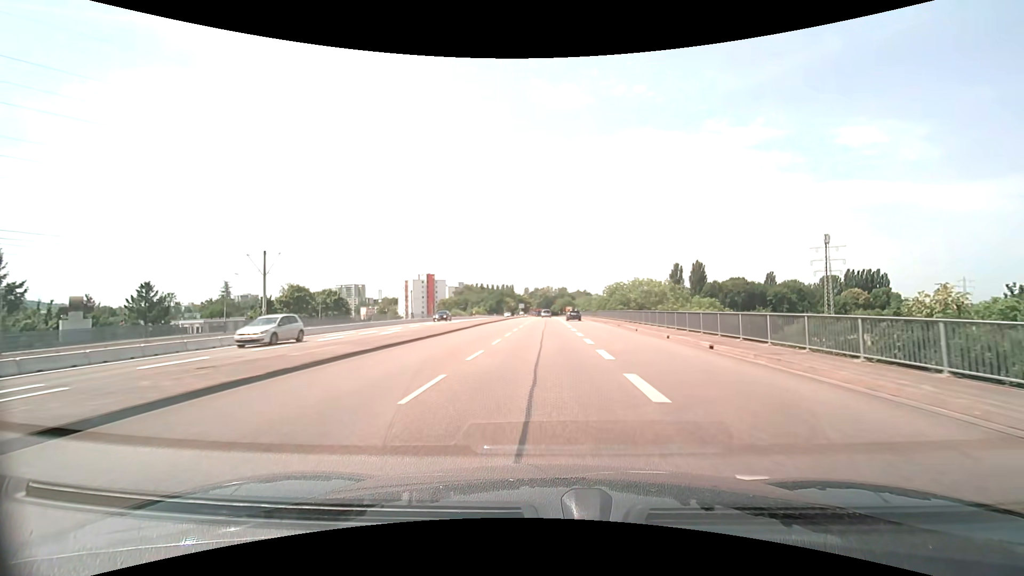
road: secondary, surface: asphalt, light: Day
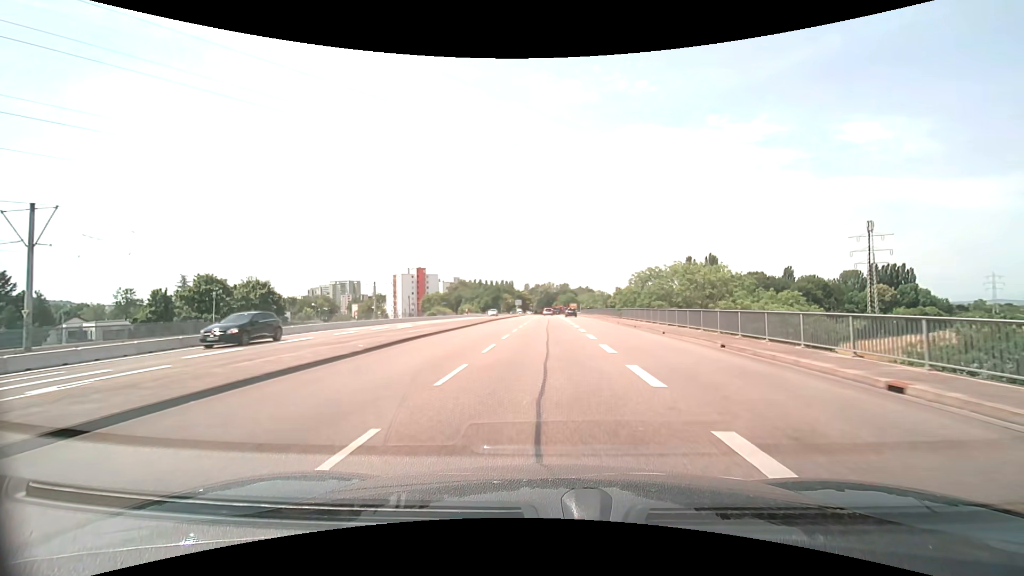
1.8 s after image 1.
(0.0, +22.3) m; 0°
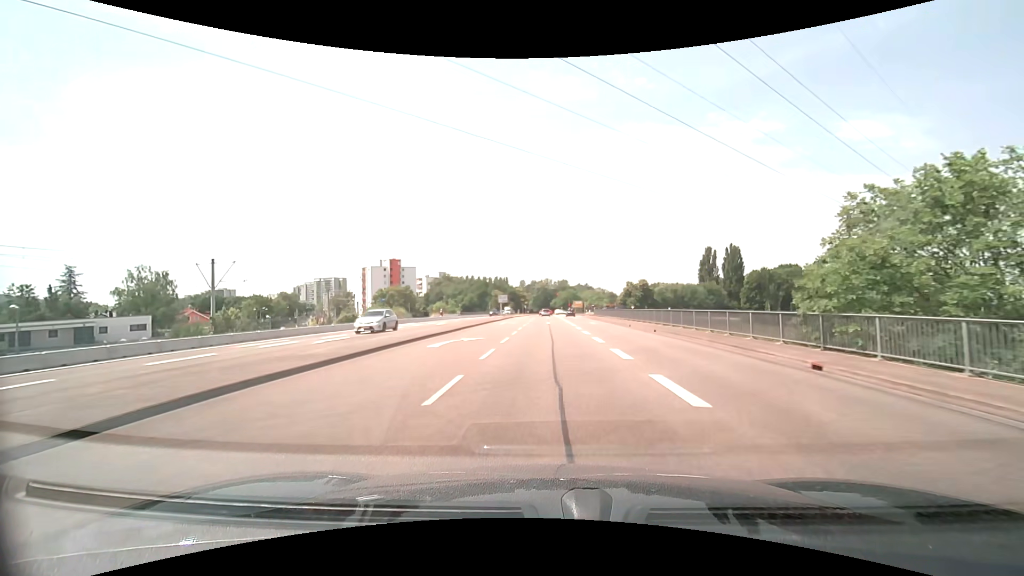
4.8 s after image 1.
(+0.1, +37.6) m; 0°
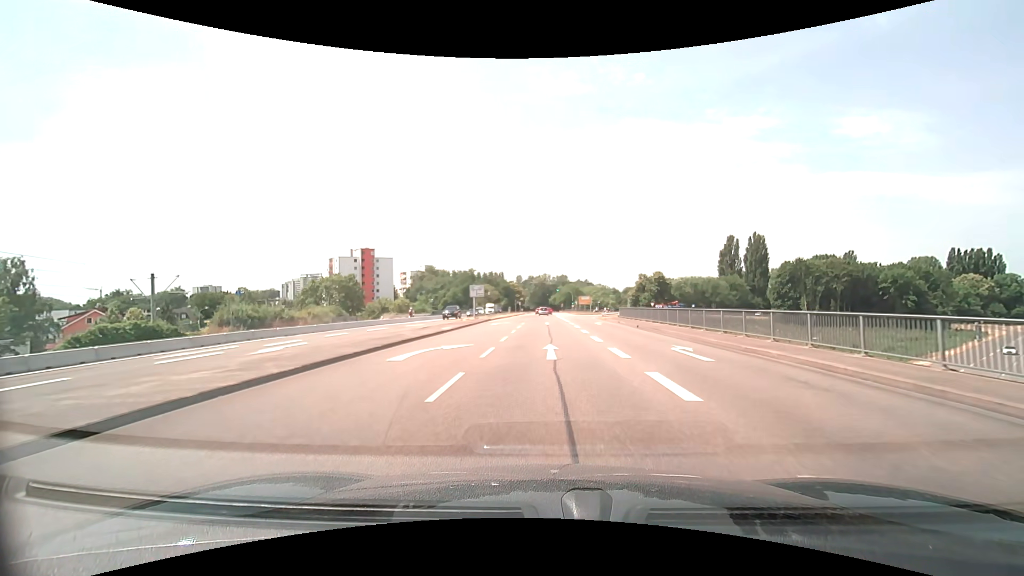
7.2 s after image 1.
(+0.1, +29.3) m; 0°
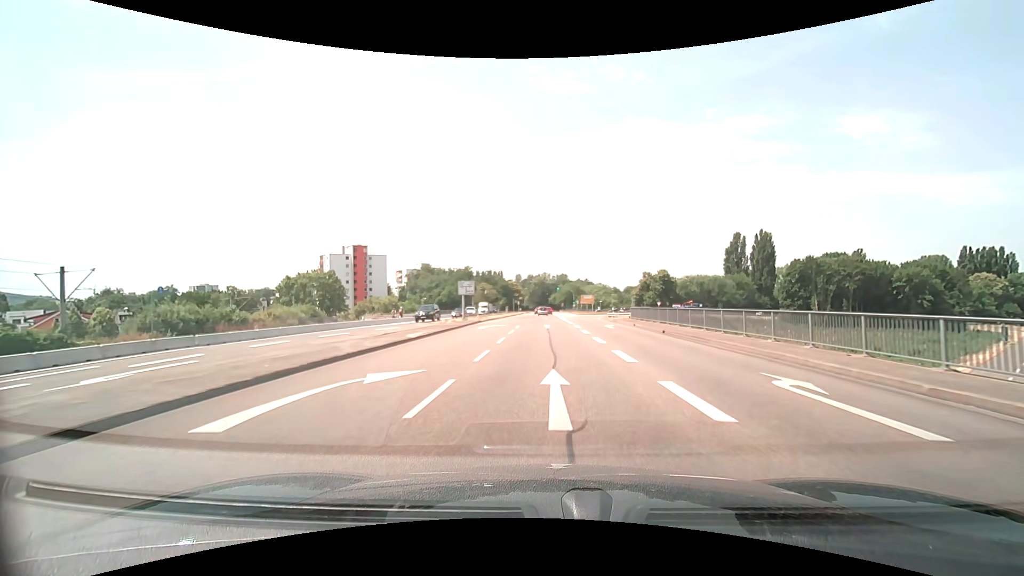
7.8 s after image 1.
(0.0, +7.0) m; 0°
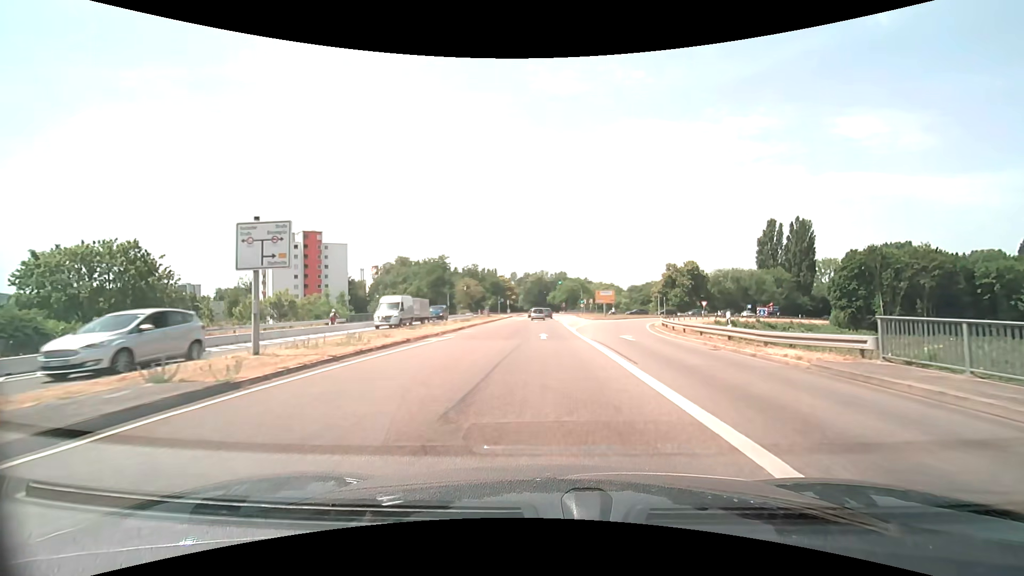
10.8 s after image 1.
(+0.1, +32.7) m; 0°
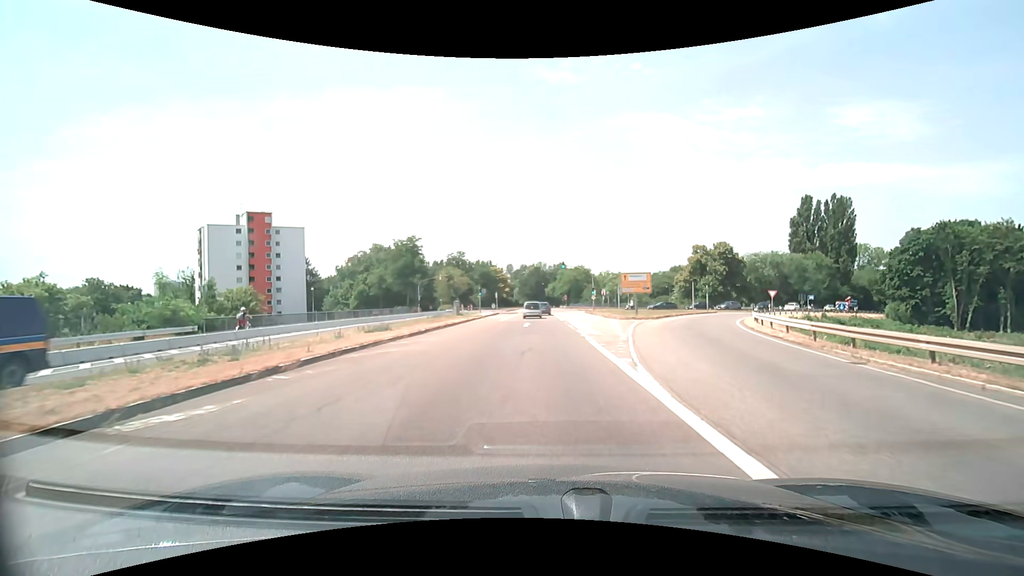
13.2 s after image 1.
(-0.1, +23.8) m; 0°
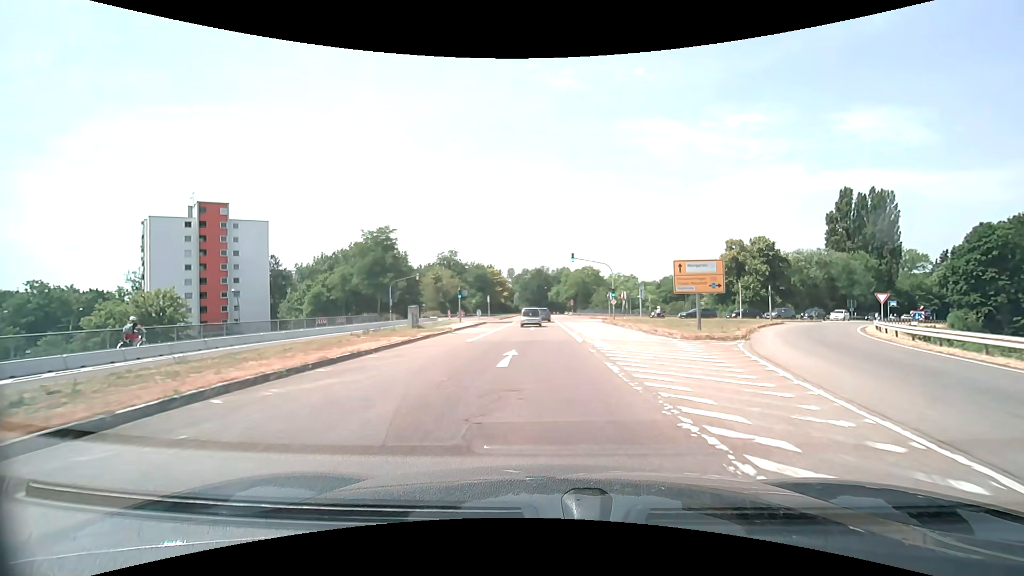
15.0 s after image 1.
(0.0, +16.8) m; 0°
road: secondary_link
(0, +10) (0, +20) (0, +30) (0, +40) (-1, +50) (-1, +60) (-1, +70) (-1, +80) (-1, +90) (-1, +100) m
